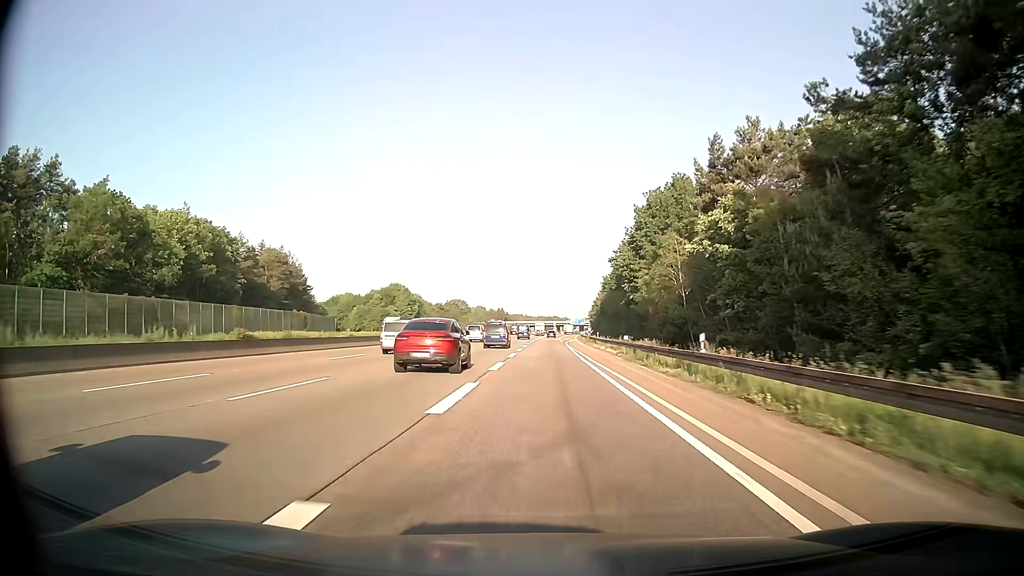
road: motorway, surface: asphalt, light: Day
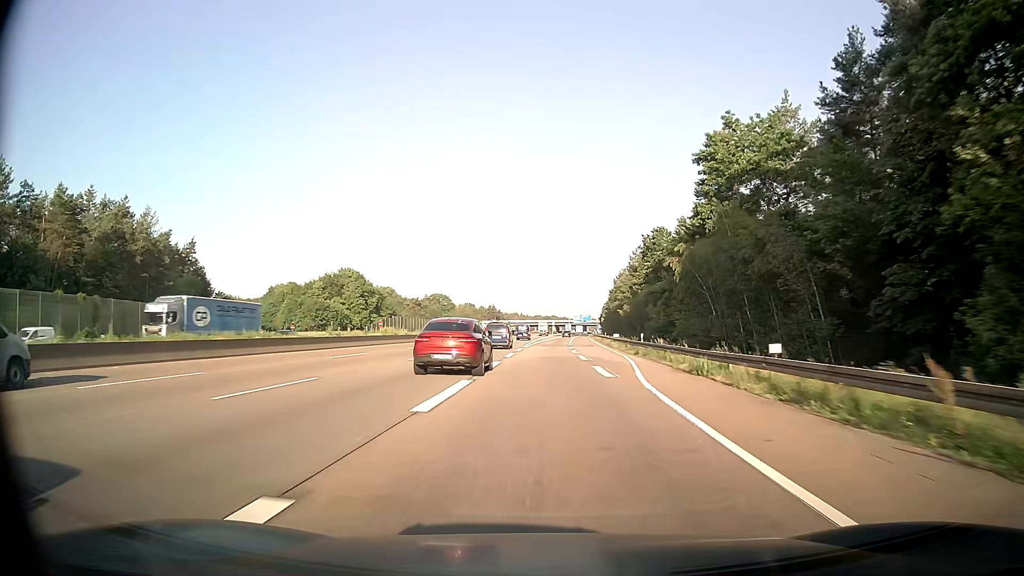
(+0.3, +72.0) m; 0°
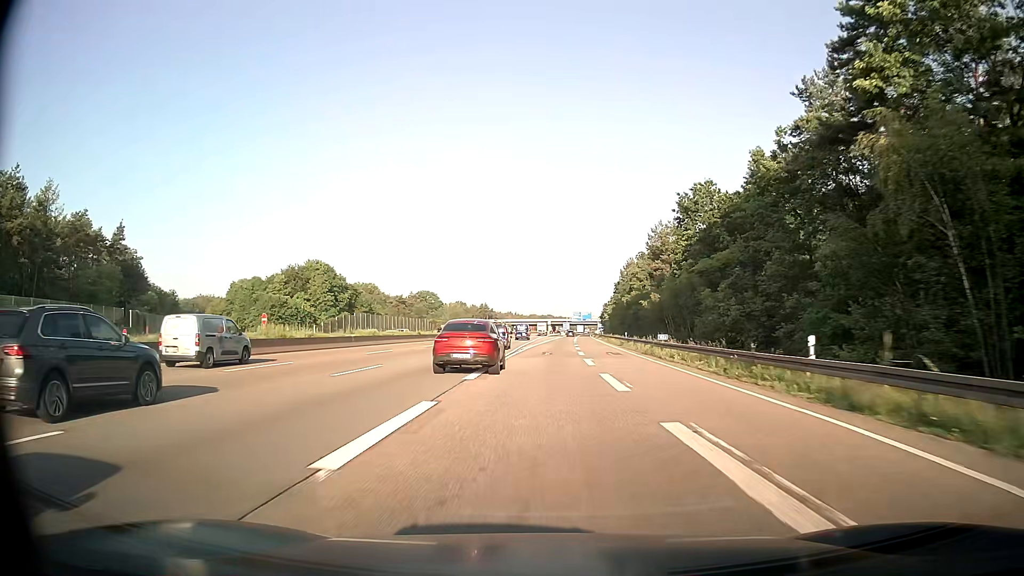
(+0.1, +28.9) m; 0°
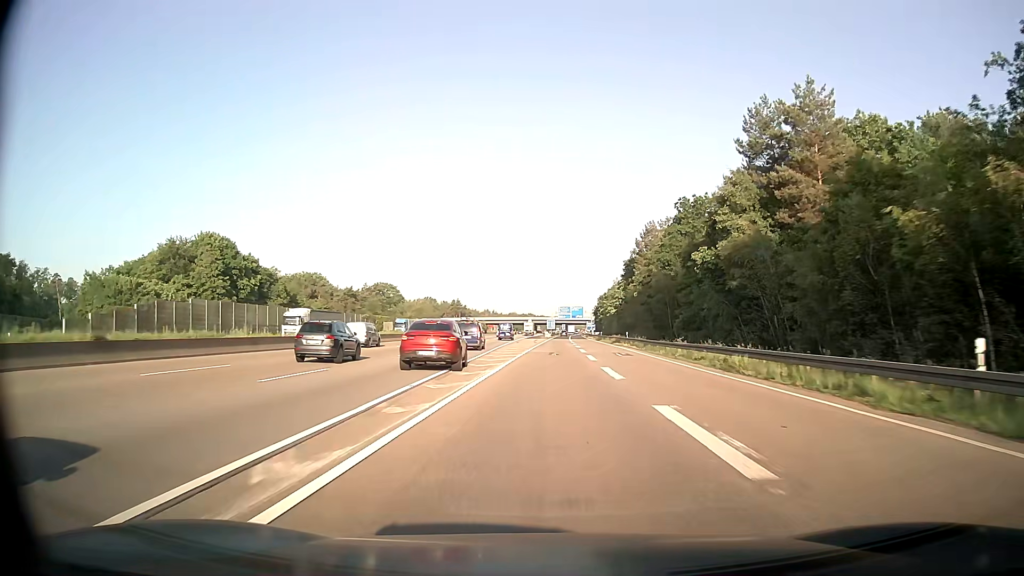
(+0.7, +57.9) m; +2°
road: motorway_link
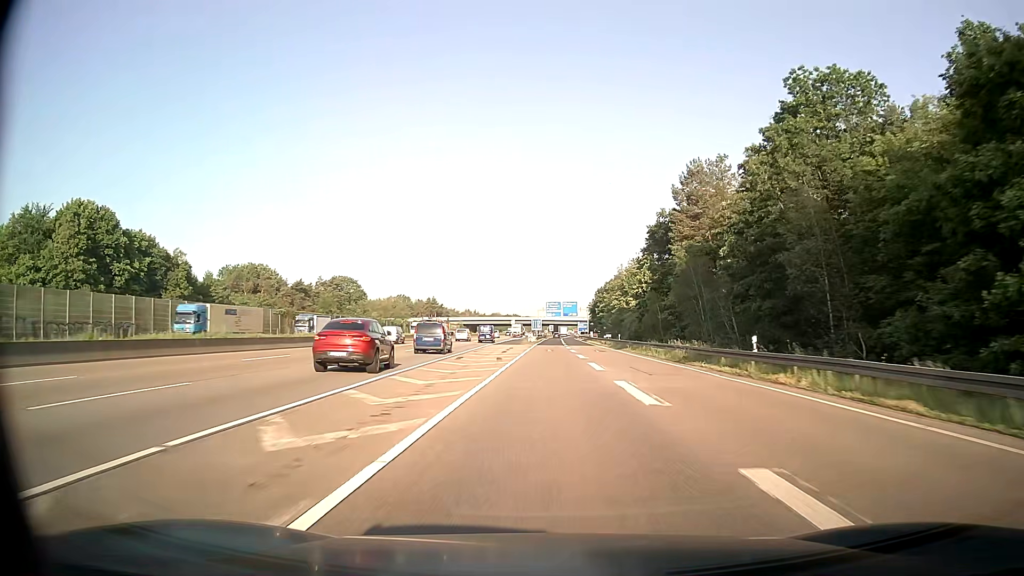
(+0.4, +43.6) m; +1°
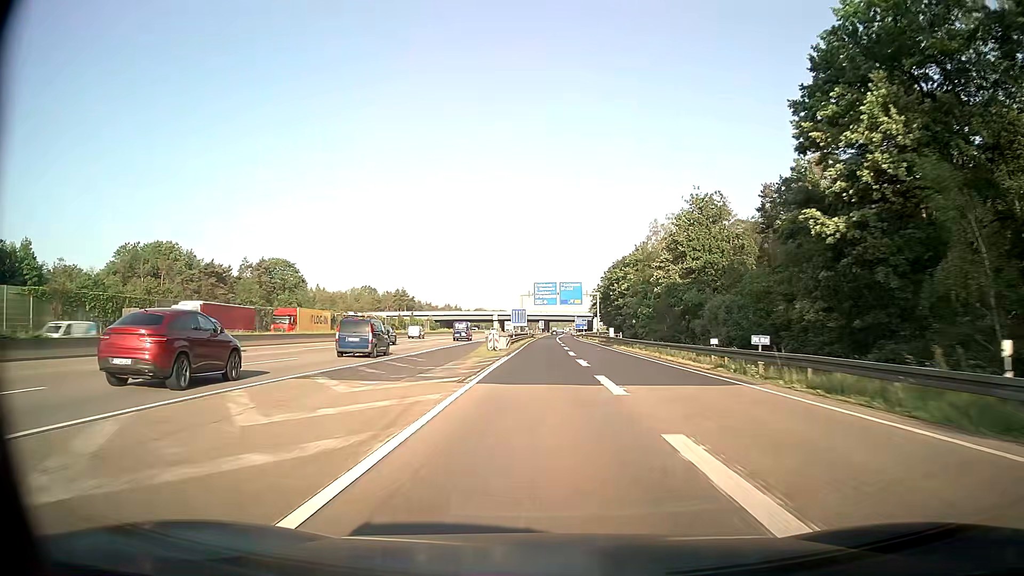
(+0.5, +58.4) m; +1°
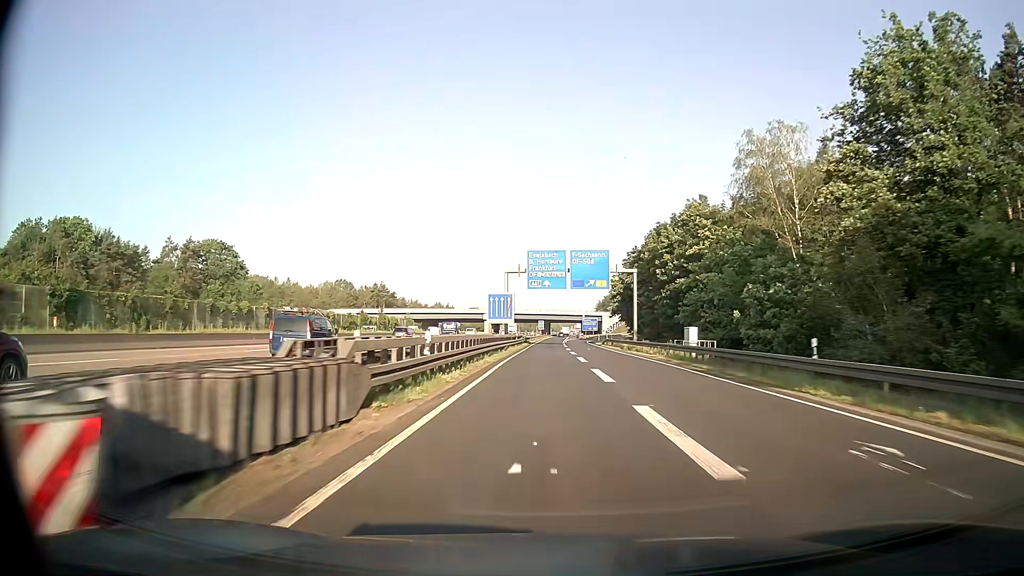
(0.0, +44.1) m; 0°
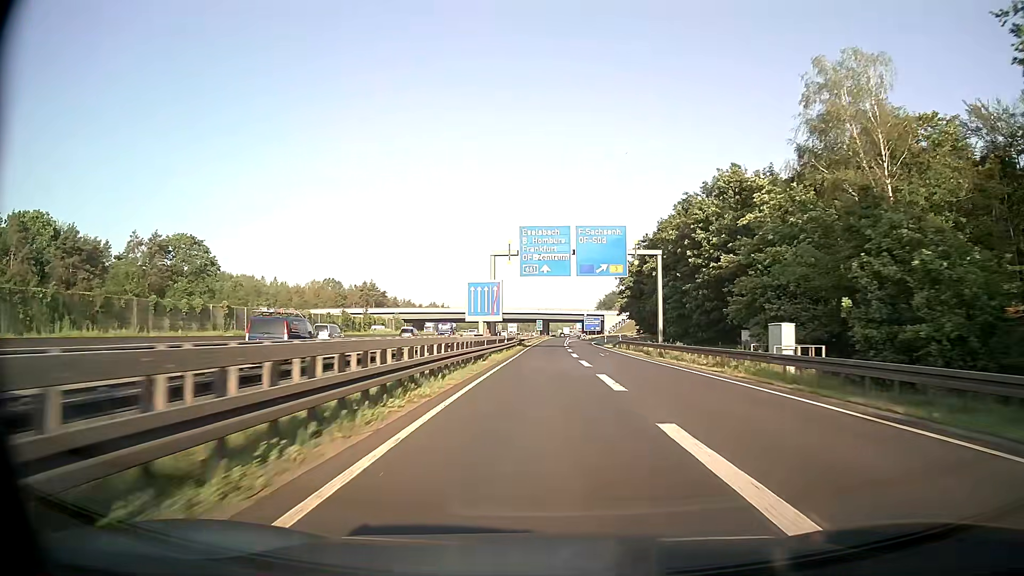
(0.0, +14.7) m; 0°
(0, +10) (0, +20) (0, +30) (0, +40) (0, +50) (0, +60) (0, +70) (+1, +80) (+1, +90) (+1, +100) m
